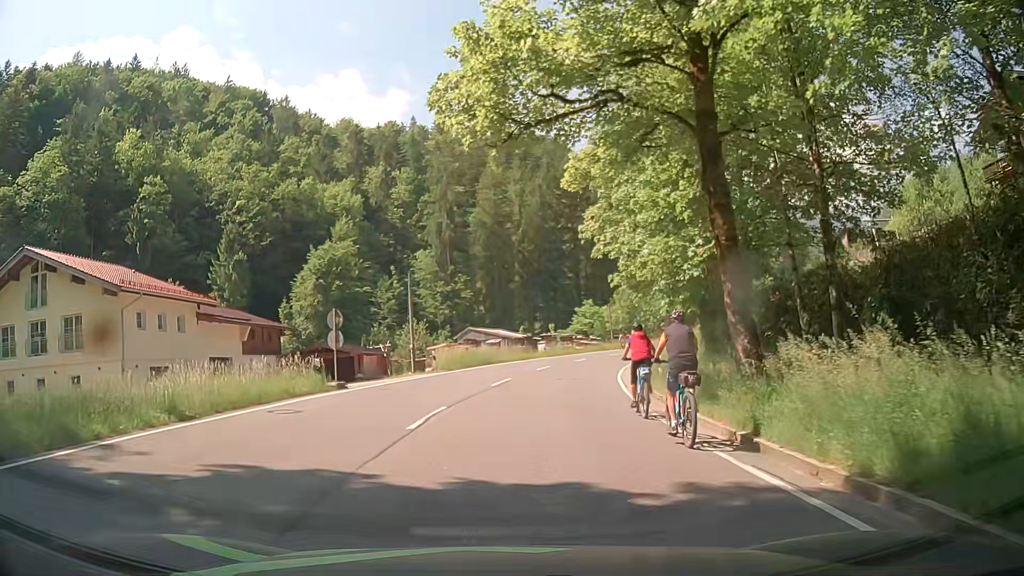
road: primary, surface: asphalt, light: Day
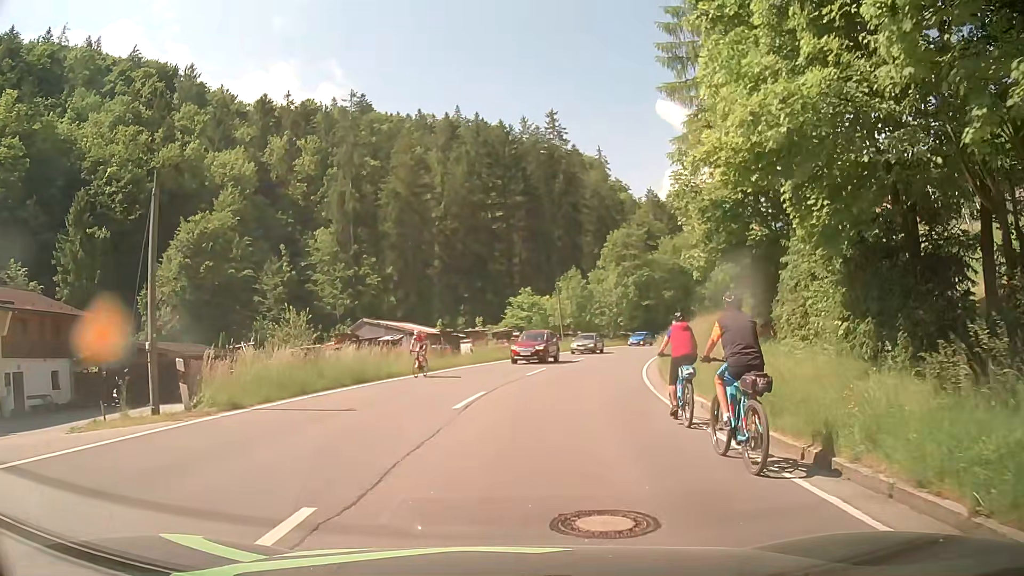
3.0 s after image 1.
(+0.8, +21.2) m; +7°
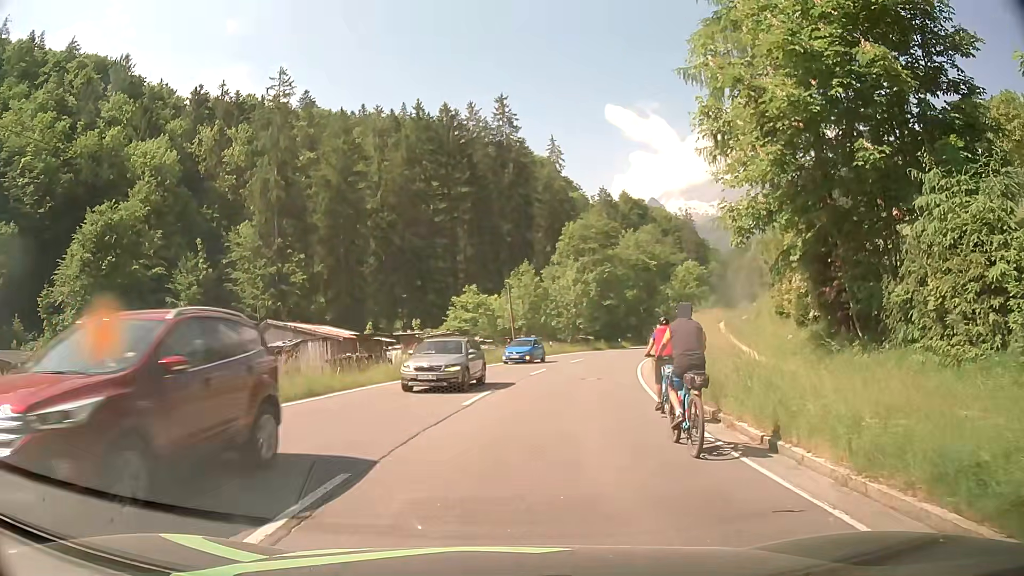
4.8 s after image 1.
(+0.3, +10.2) m; +5°
(0, +10) (+1, +20) (+2, +30) (+4, +40) (+6, +49) (+9, +59) (+13, +68) (+17, +77) (+22, +86) (+27, +95) m
